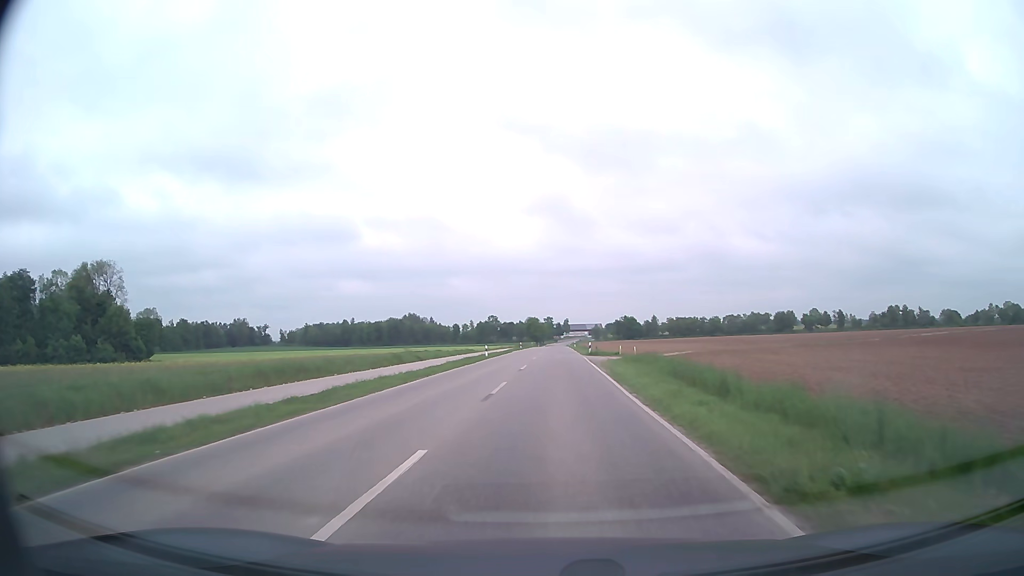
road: secondary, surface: asphalt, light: Day
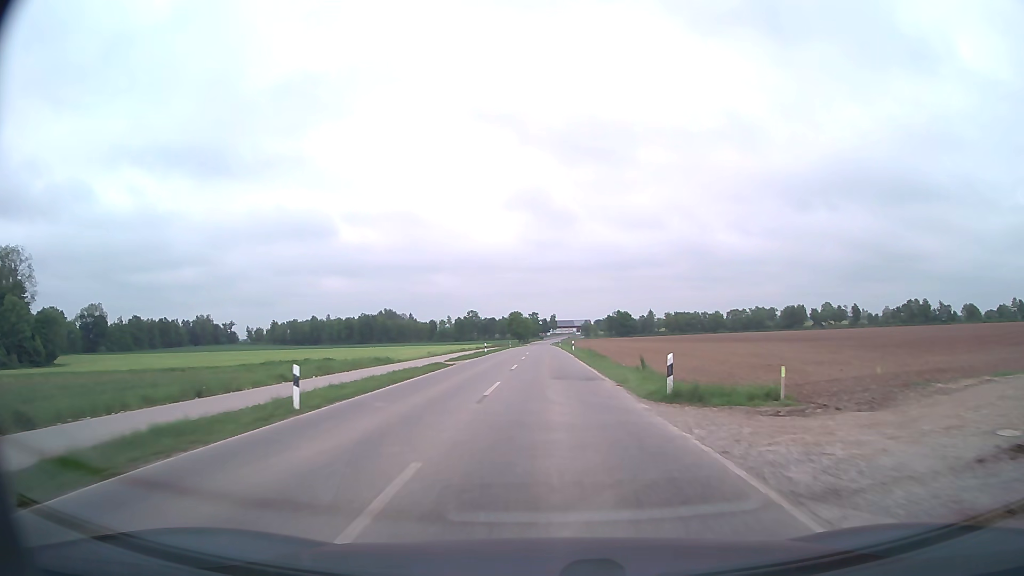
(+0.6, +37.0) m; +1°
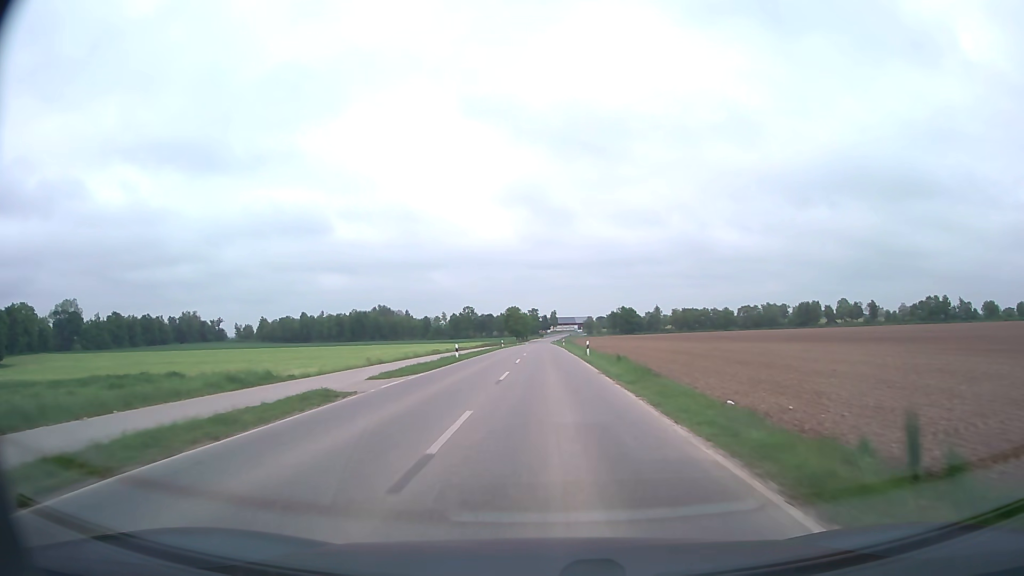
(0.0, +19.7) m; 0°
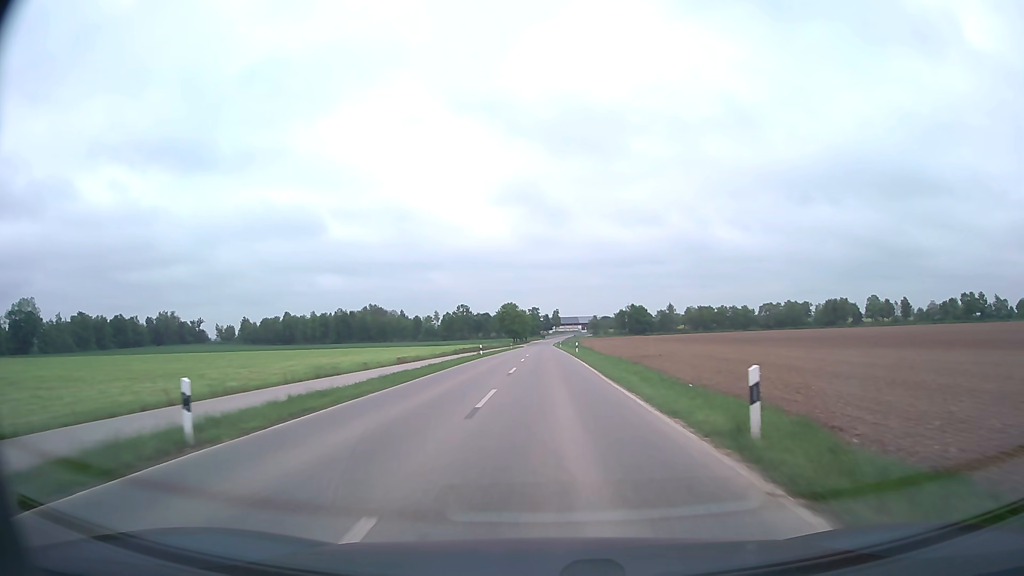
(0.0, +31.1) m; 0°
(0, +10) (0, +20) (0, +30) (0, +40) (0, +50) (0, +60) (0, +70) (0, +80) (0, +90) (0, +100) m
